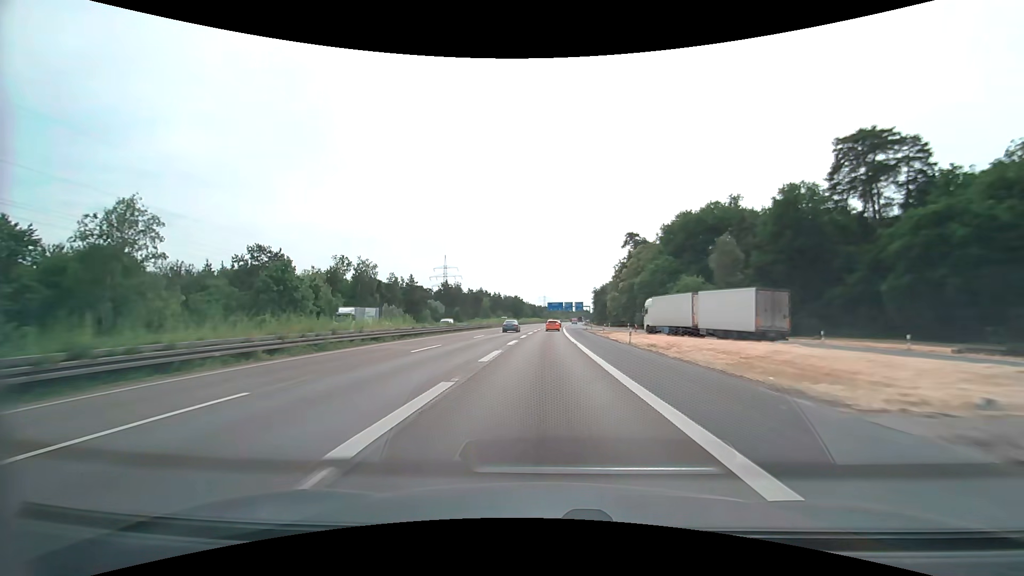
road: motorway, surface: asphalt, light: Day
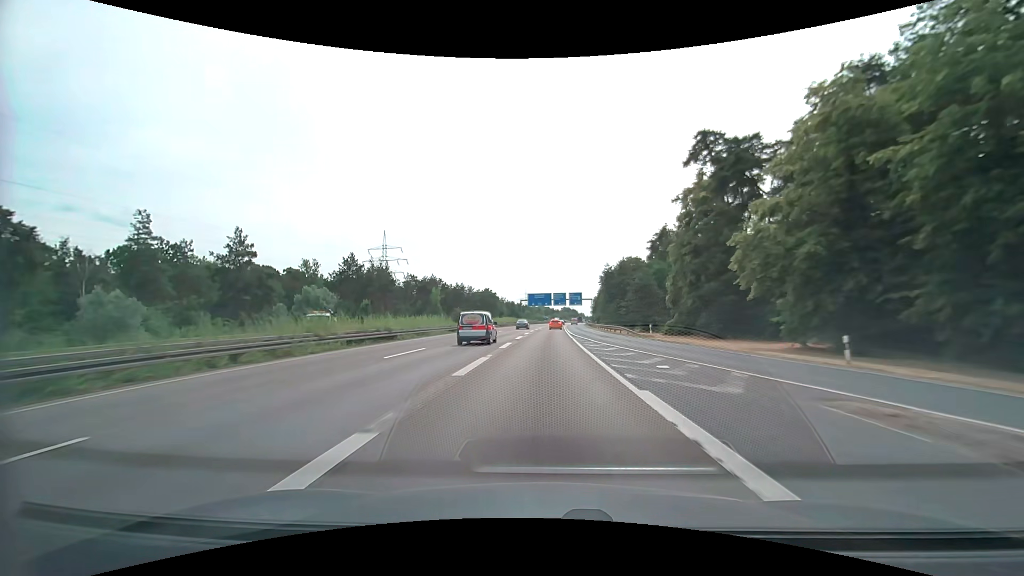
(+1.3, +76.0) m; +2°
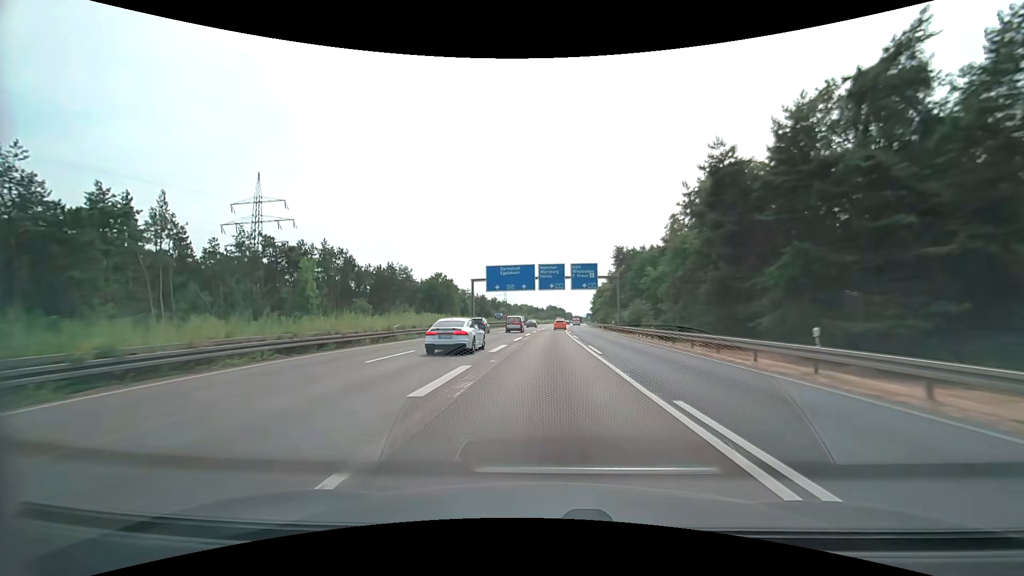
(+1.3, +74.5) m; +2°
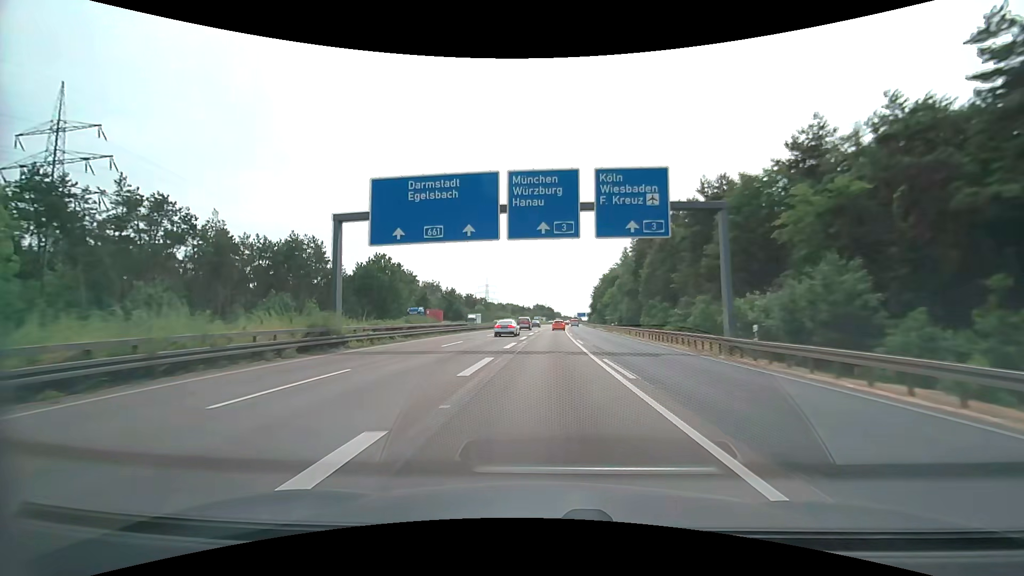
(+0.7, +44.3) m; +2°
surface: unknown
(0, +10) (0, +20) (0, +30) (+1, +40) (+1, +50) (+1, +60) (+1, +70) (+2, +80) (+2, +90) (+3, +100) m
